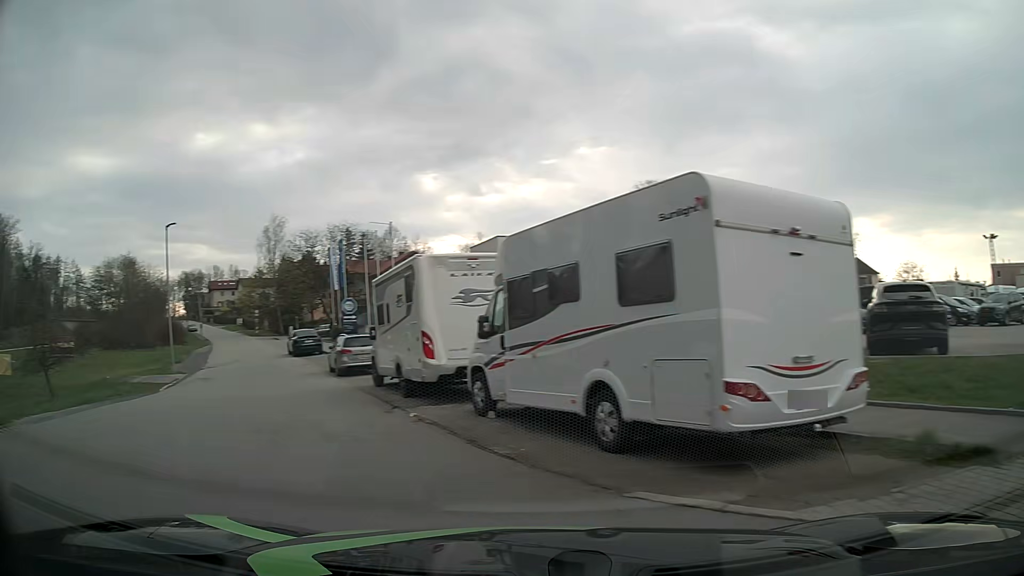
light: Day
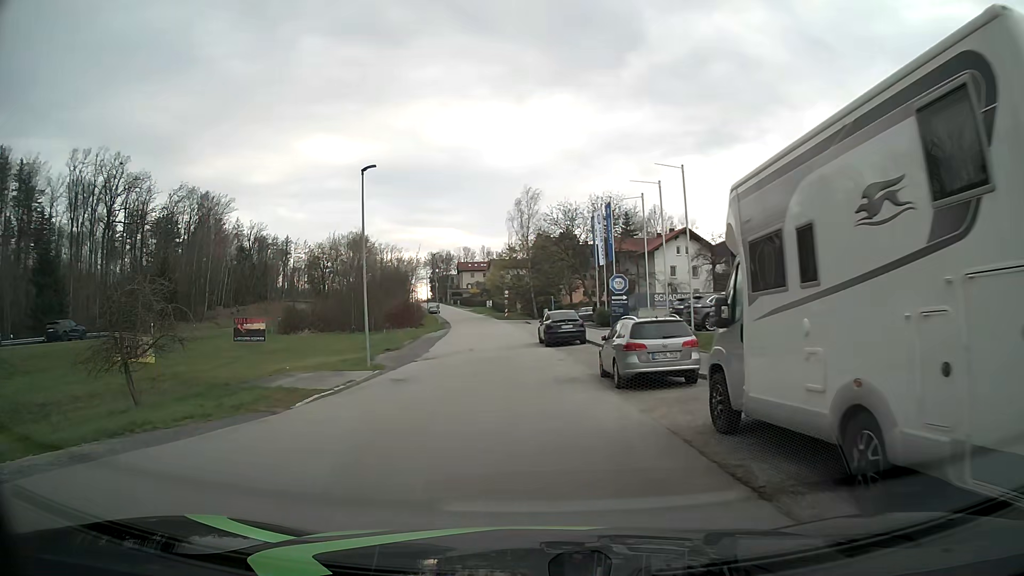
(-3.0, +10.1) m; -23°
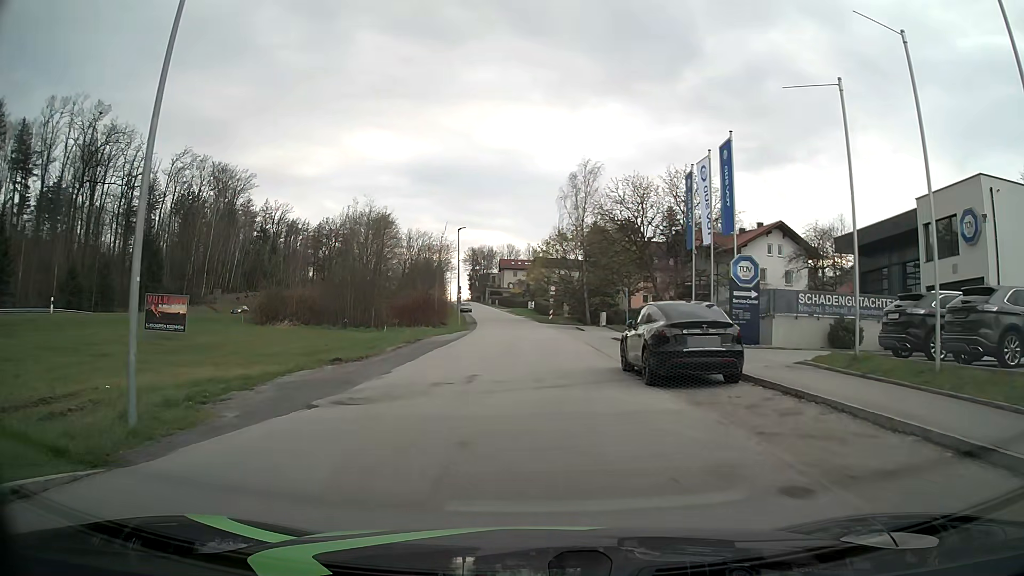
(-0.5, +18.4) m; -3°
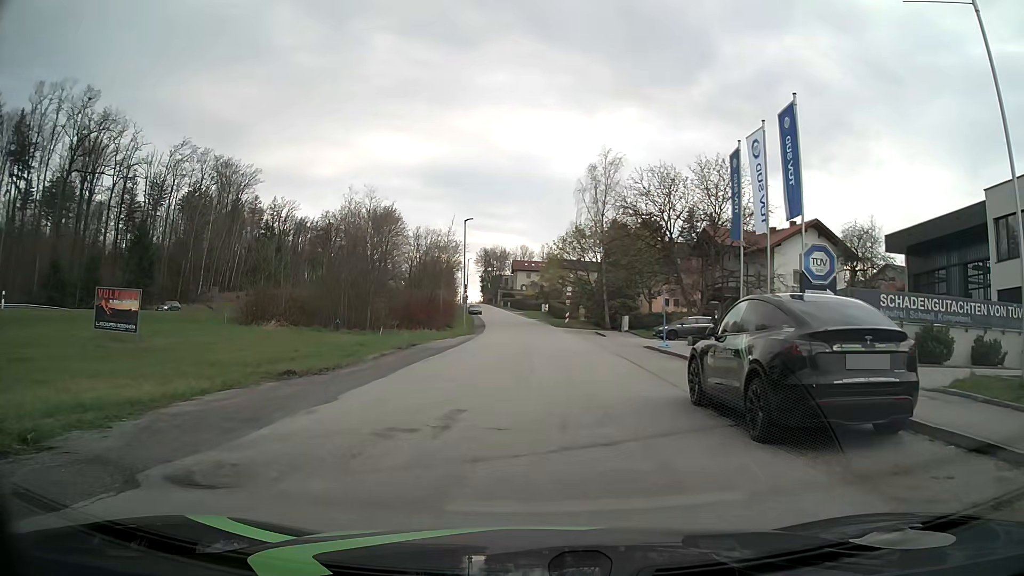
(0.0, +5.8) m; -1°
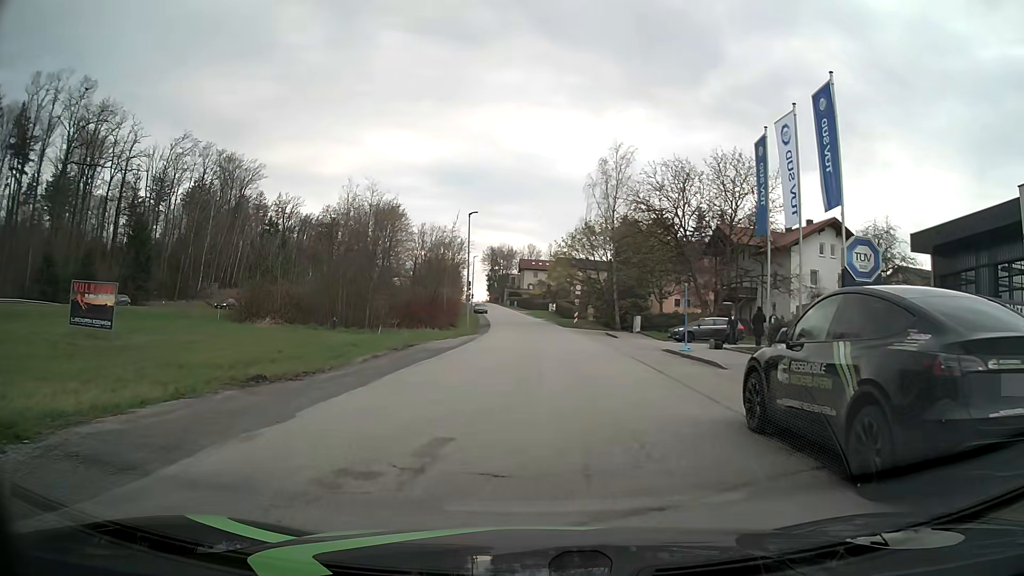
(0.0, +2.4) m; -1°
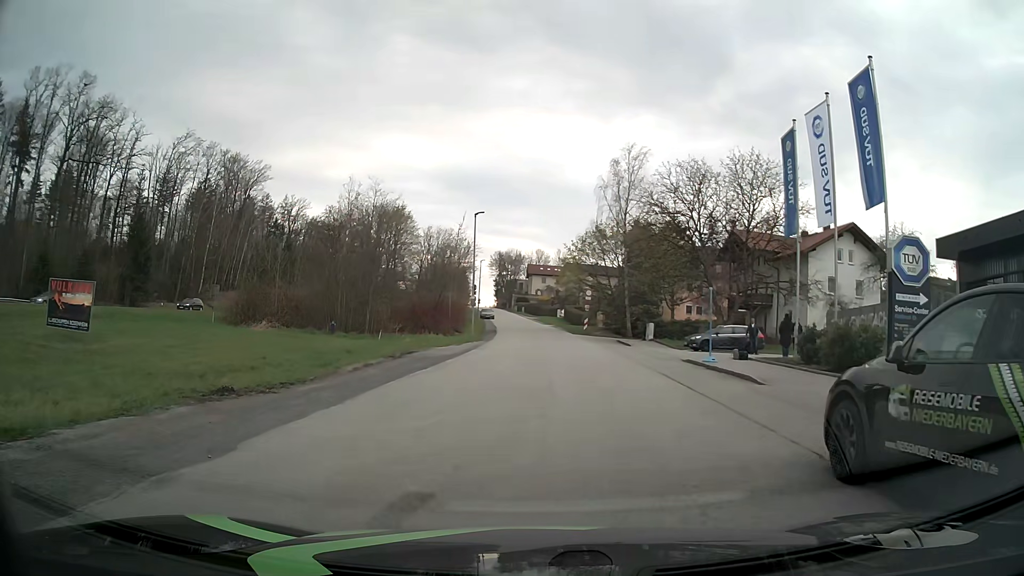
(0.0, +2.2) m; 0°
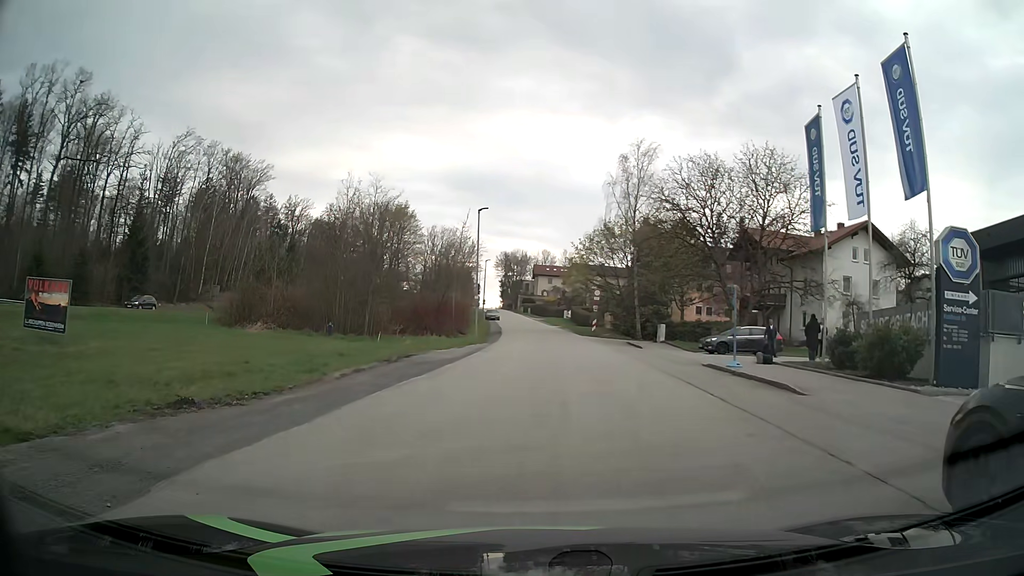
(0.0, +1.9) m; 0°
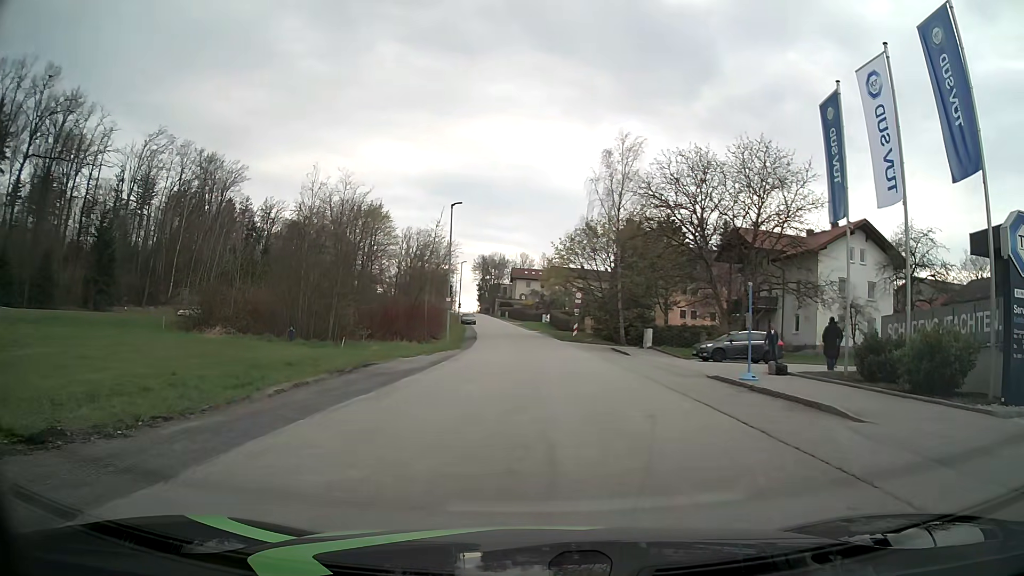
(0.0, +3.2) m; +2°
